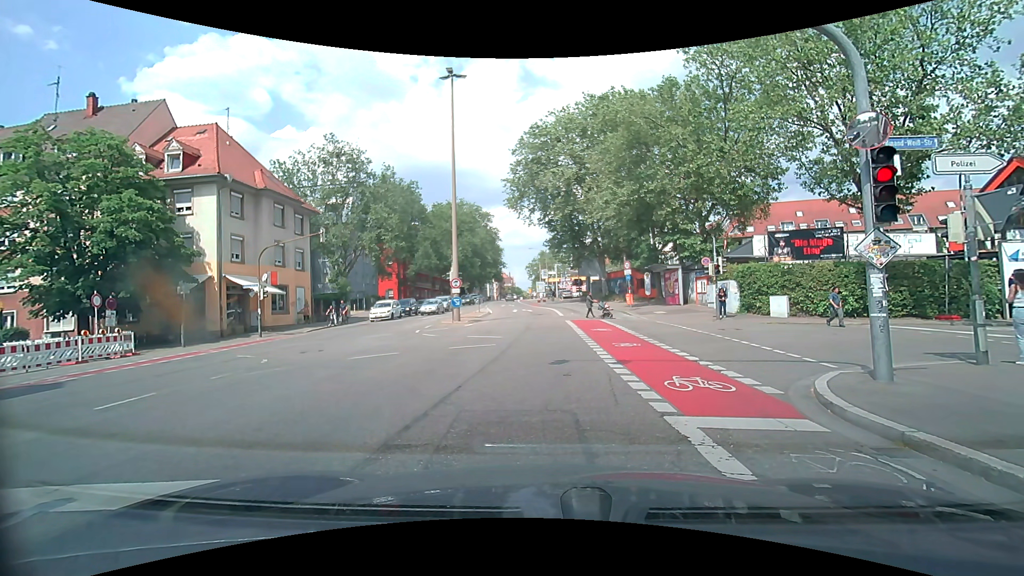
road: secondary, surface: asphalt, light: Day
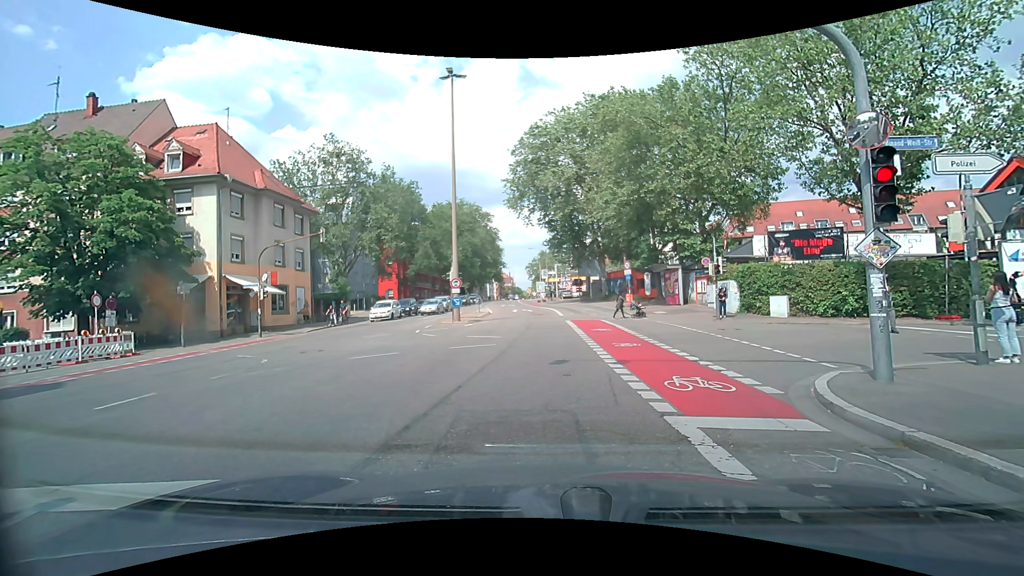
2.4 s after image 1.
(0.0, 0.0) m; 0°
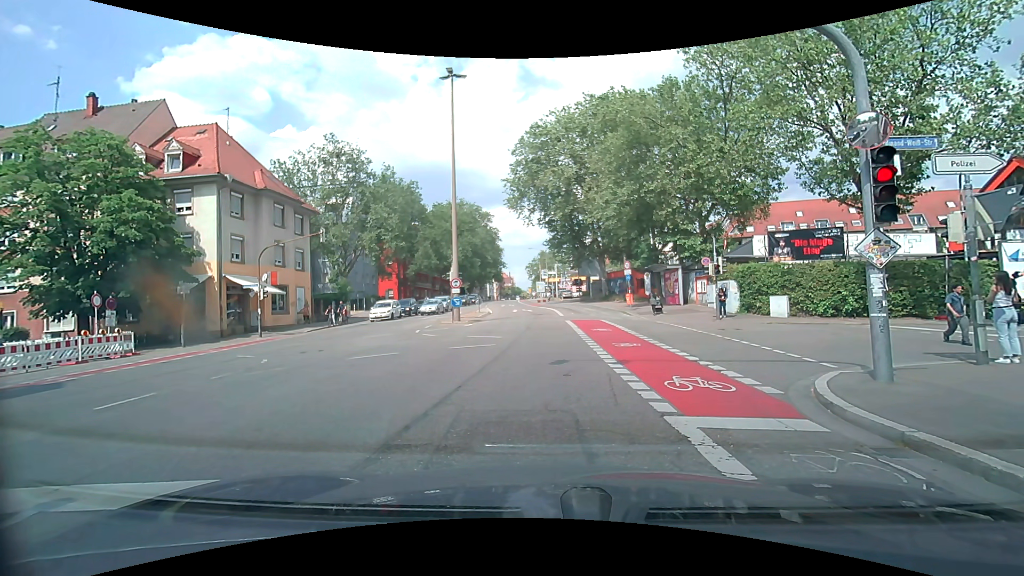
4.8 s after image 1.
(0.0, 0.0) m; 0°
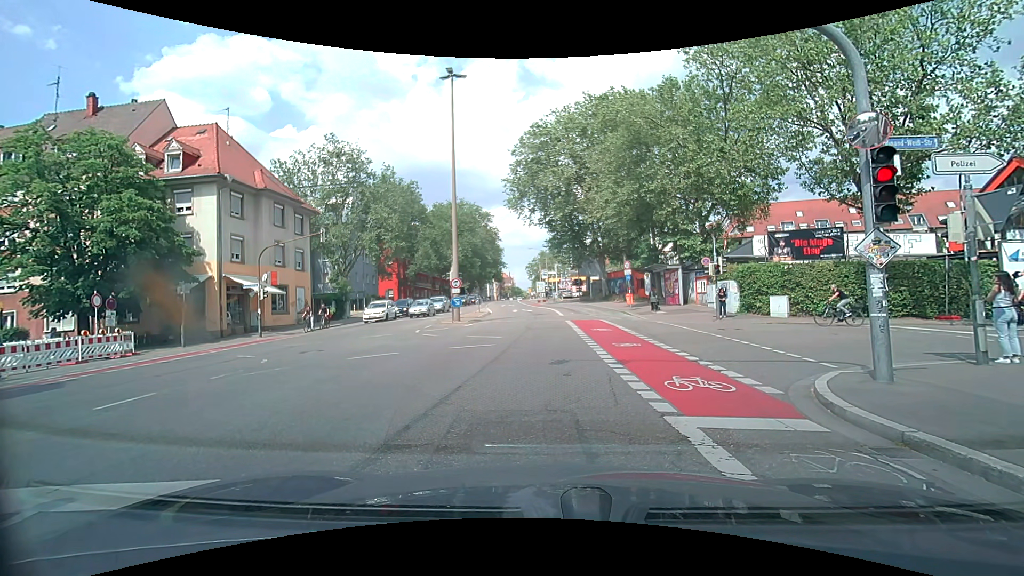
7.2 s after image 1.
(0.0, 0.0) m; 0°
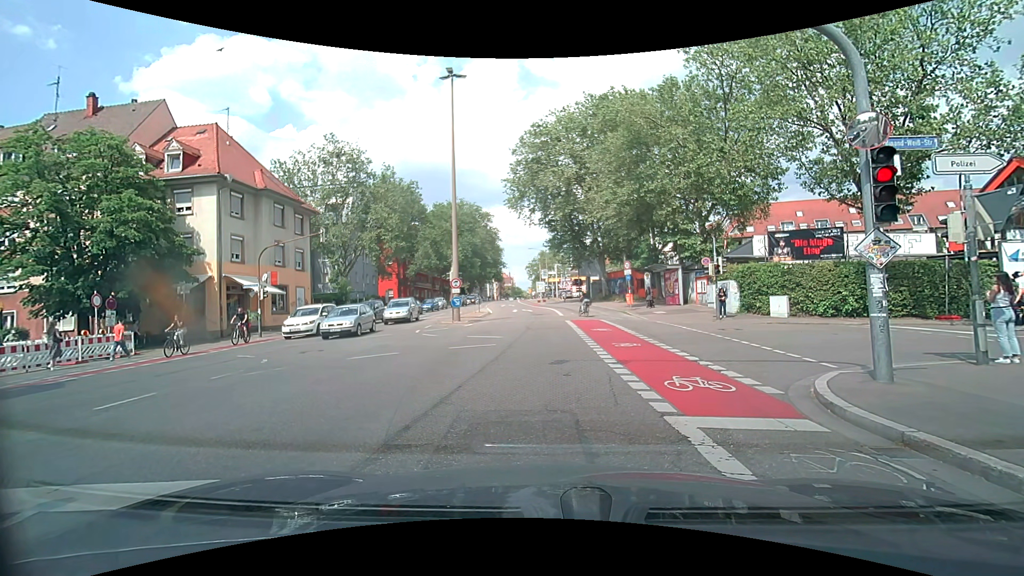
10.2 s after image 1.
(0.0, 0.0) m; 0°
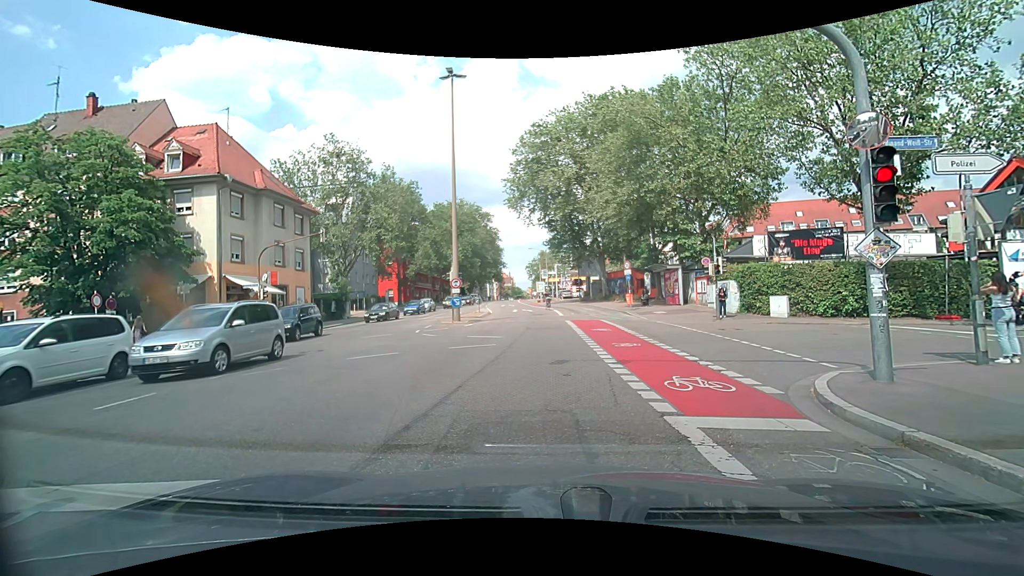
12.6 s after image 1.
(0.0, 0.0) m; 0°
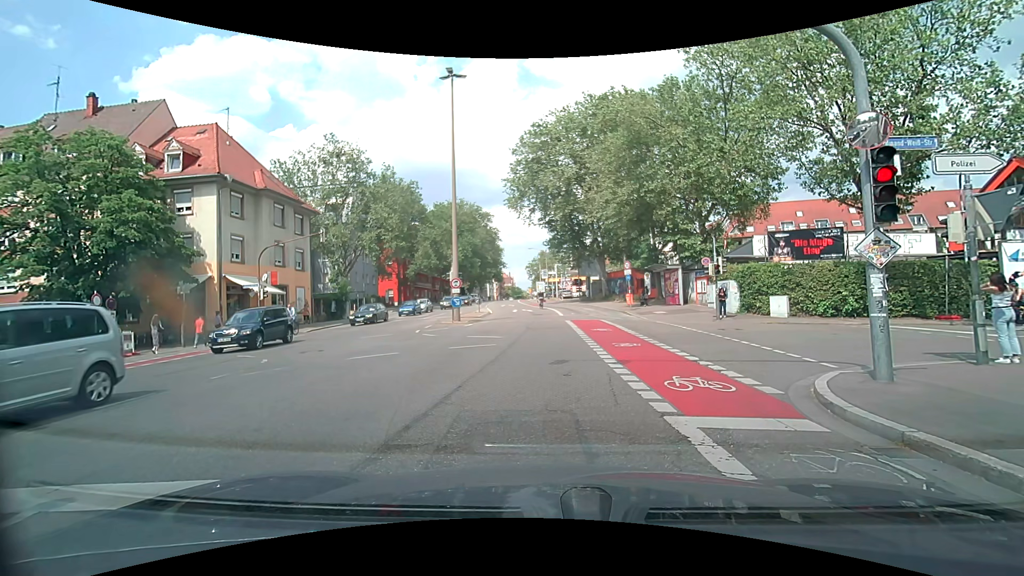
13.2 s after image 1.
(0.0, 0.0) m; 0°
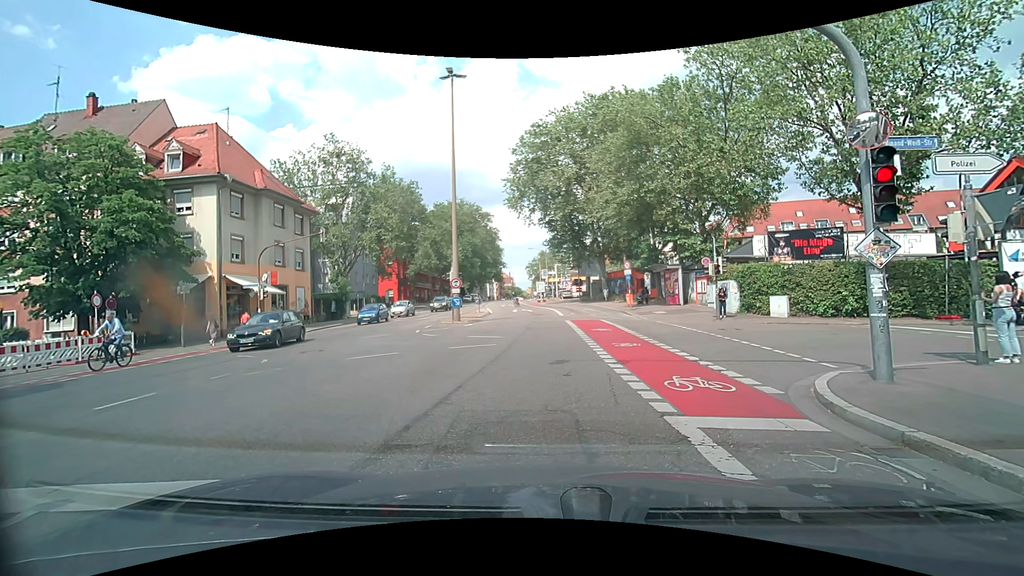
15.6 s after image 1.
(0.0, 0.0) m; 0°
(0, +10) (0, +20) (+1, +30) (0, +40) (0, +50) (-1, +60) (-2, +70) (-3, +80) (-4, +90) (-4, +100) m
